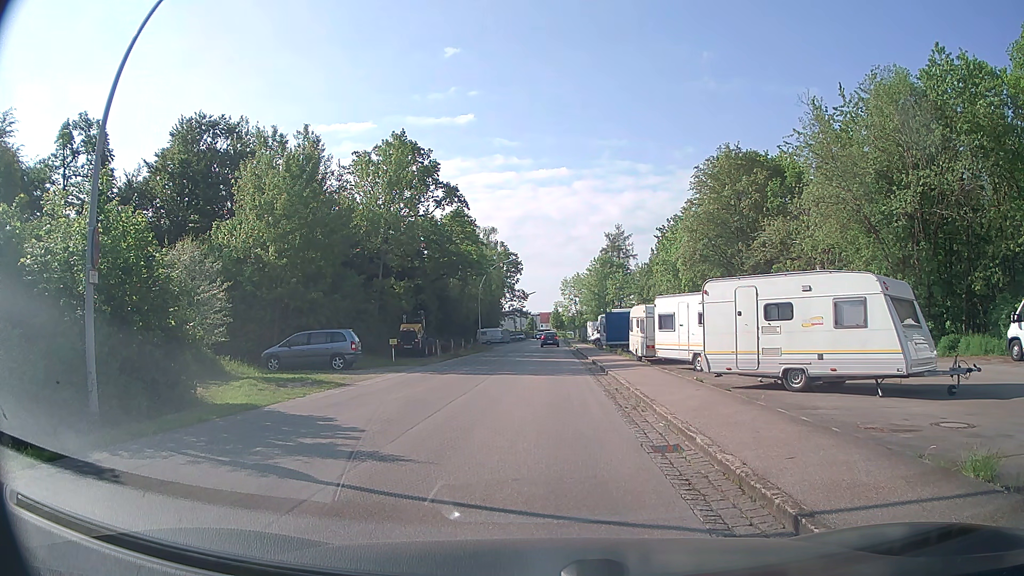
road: residential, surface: asphalt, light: Day
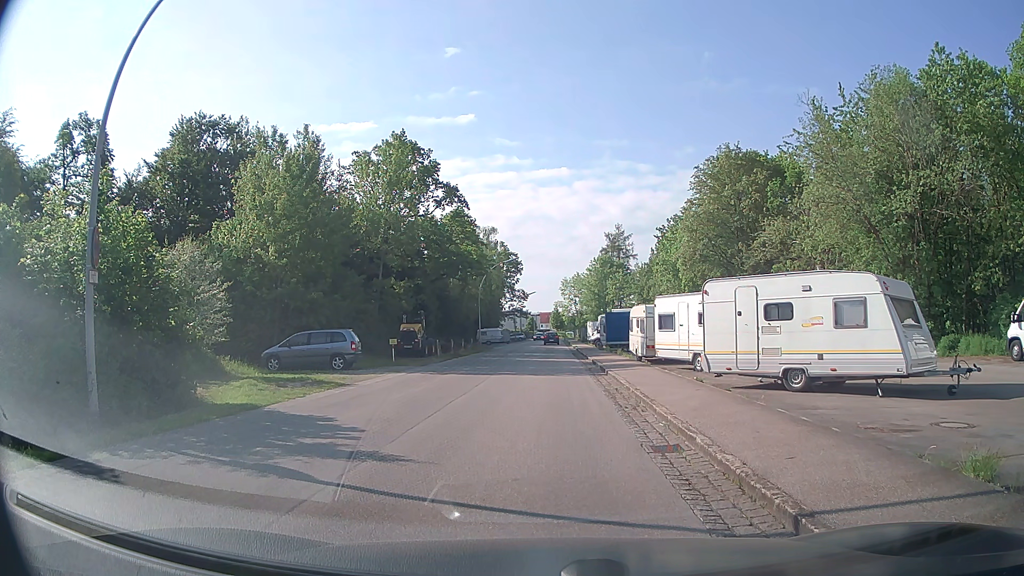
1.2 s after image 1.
(0.0, 0.0) m; 0°
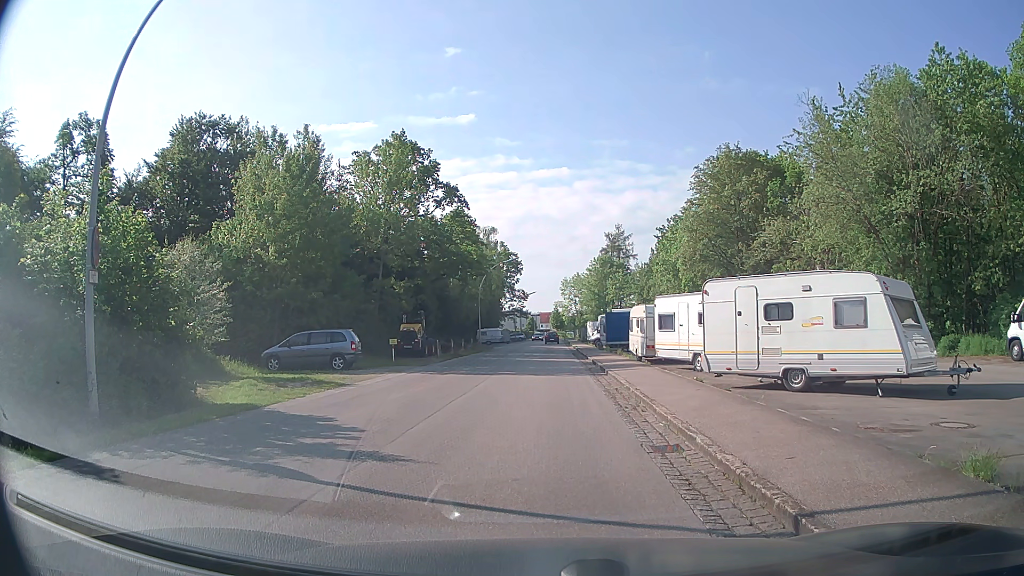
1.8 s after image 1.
(0.0, 0.0) m; 0°
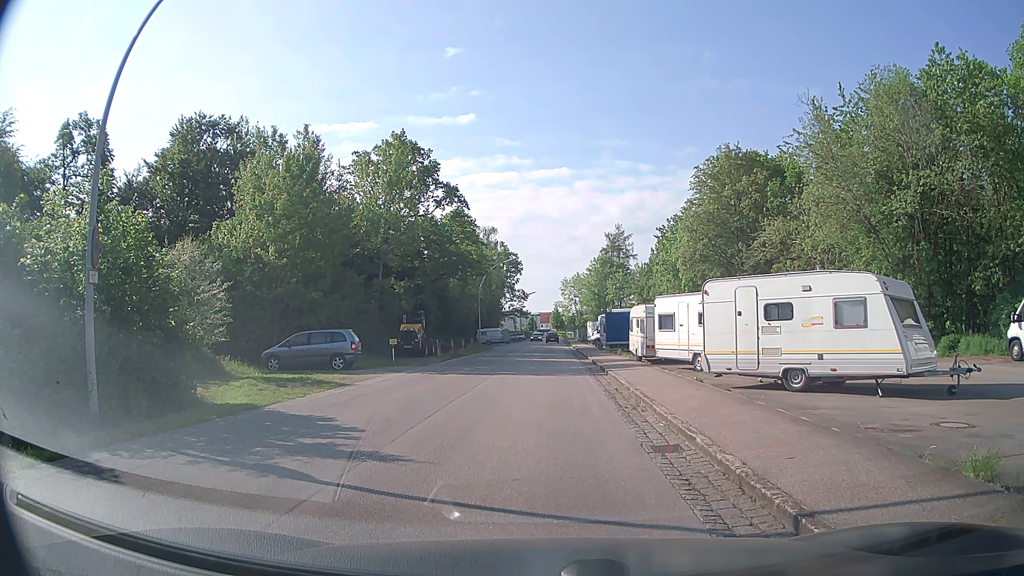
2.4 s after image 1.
(0.0, 0.0) m; 0°
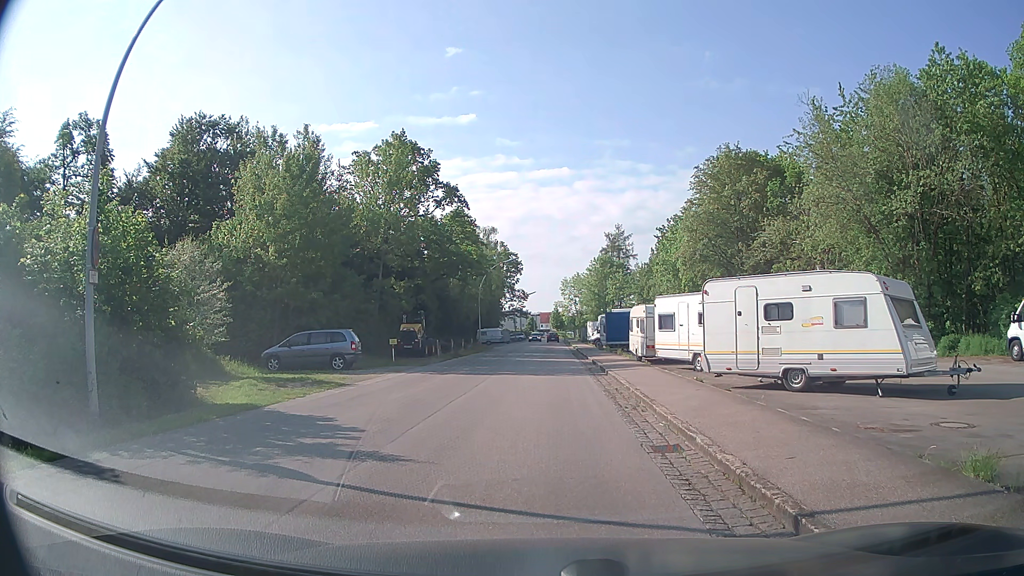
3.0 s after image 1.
(0.0, 0.0) m; 0°
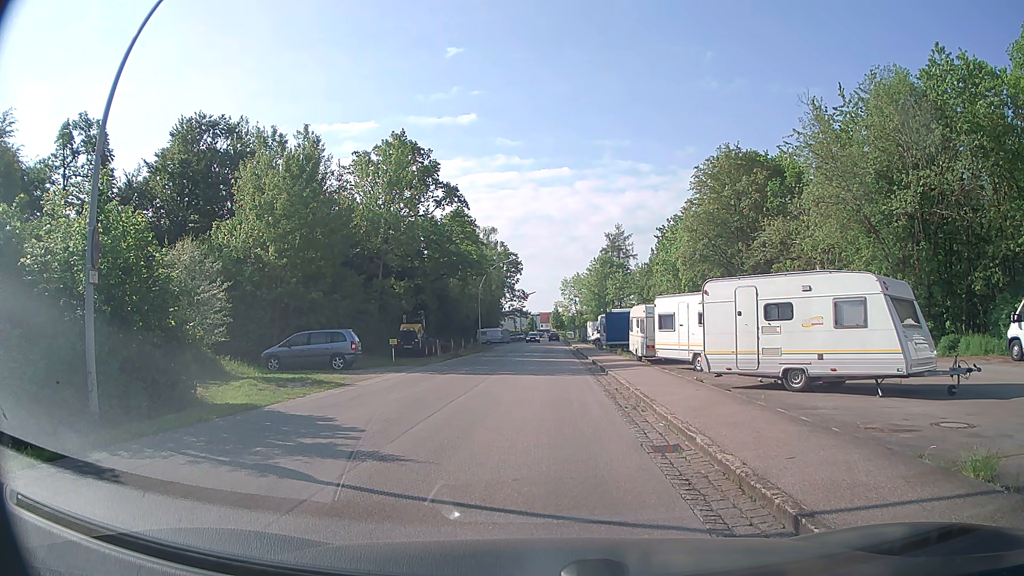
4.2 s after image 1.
(0.0, 0.0) m; 0°
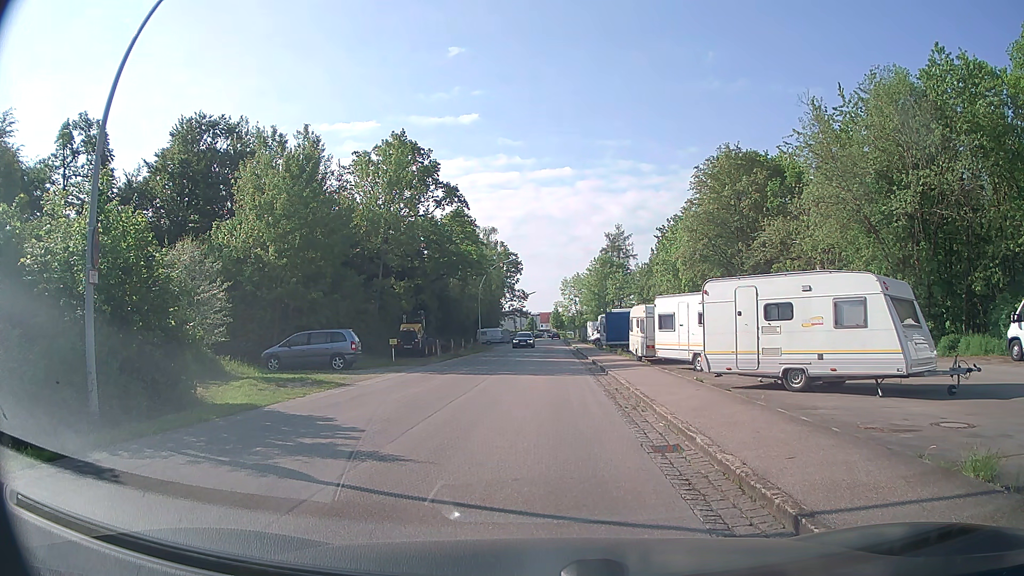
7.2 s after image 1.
(0.0, 0.0) m; 0°
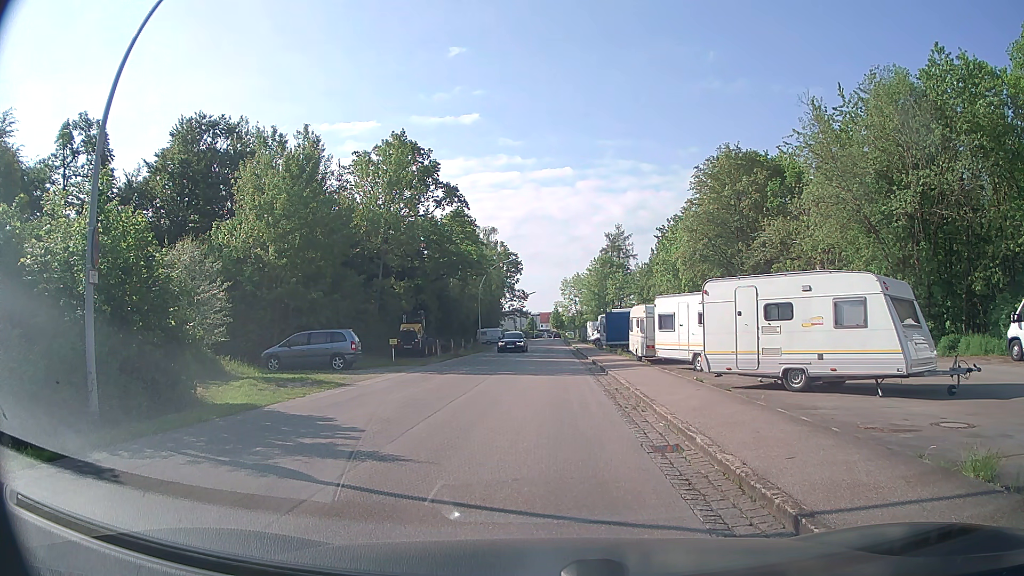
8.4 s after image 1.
(0.0, 0.0) m; 0°
